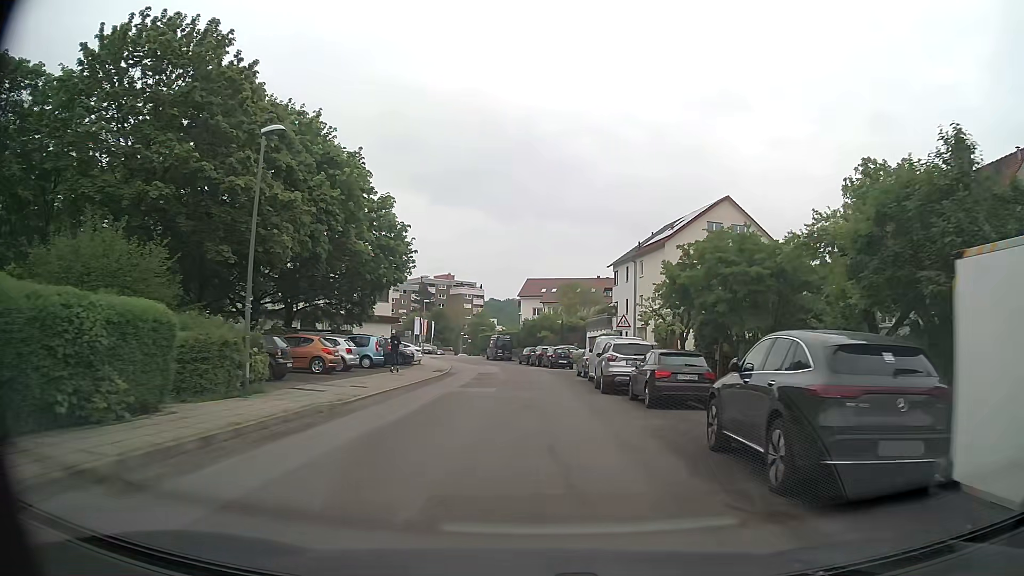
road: residential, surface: asphalt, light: Day
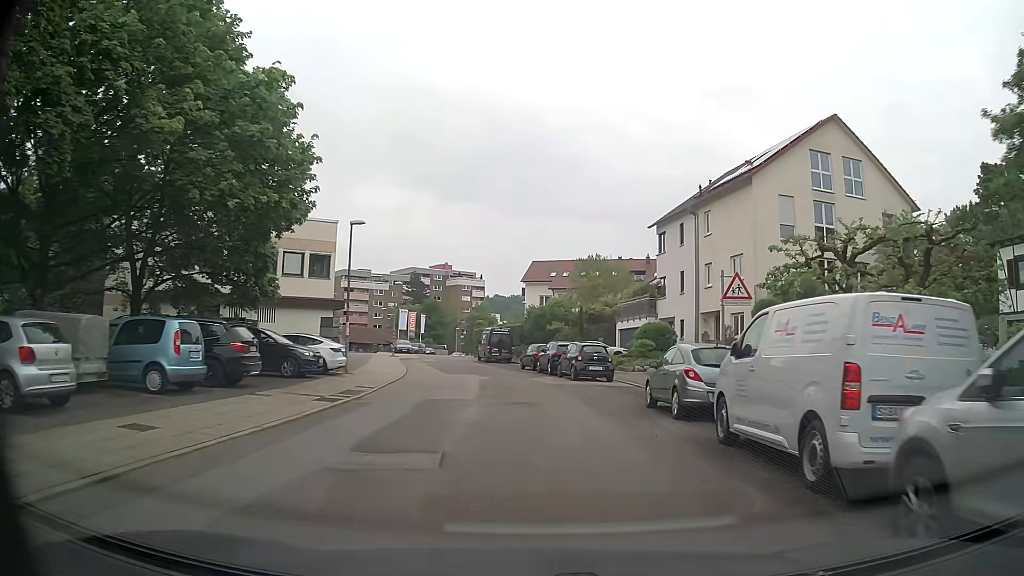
(-0.1, +19.9) m; -1°
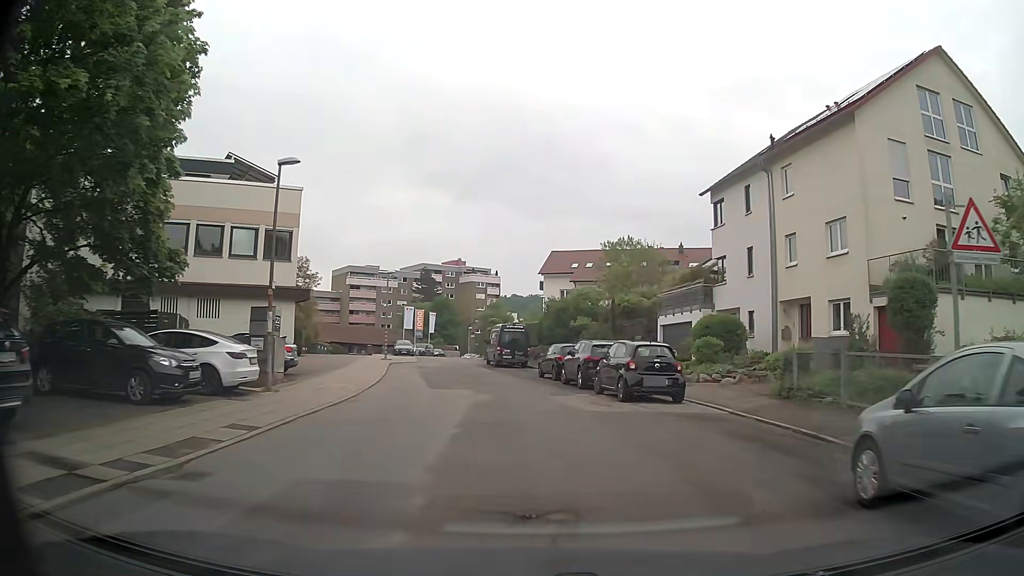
(-0.1, +9.8) m; -1°
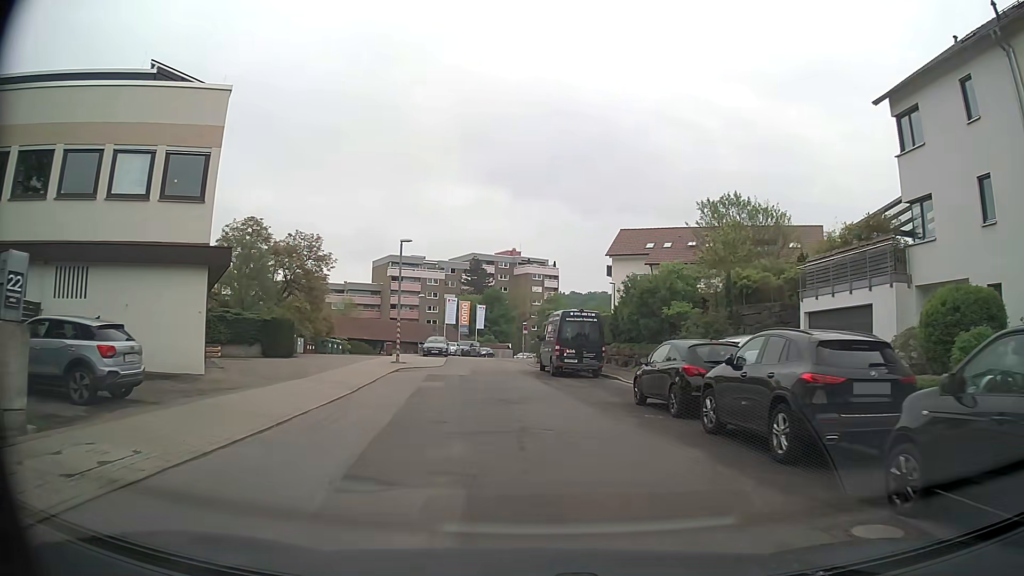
(-0.6, +14.1) m; -4°
(-1, +10) (-1, +20) (-2, +30) (-3, +40) (-4, +50) (-4, +60) (-5, +70) (-3, +80) (-1, +89) (+2, +99) m
